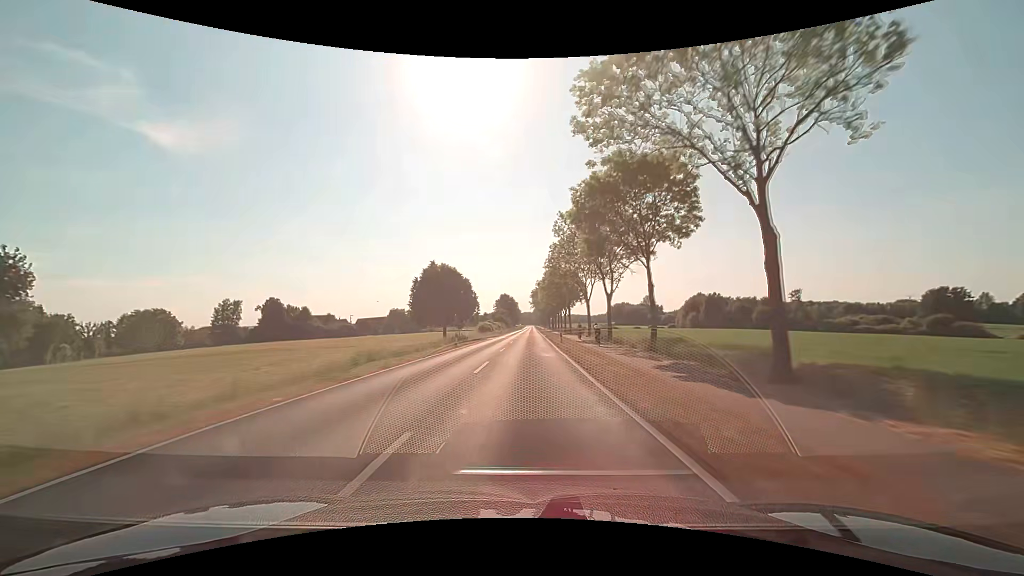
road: secondary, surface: asphalt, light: Day
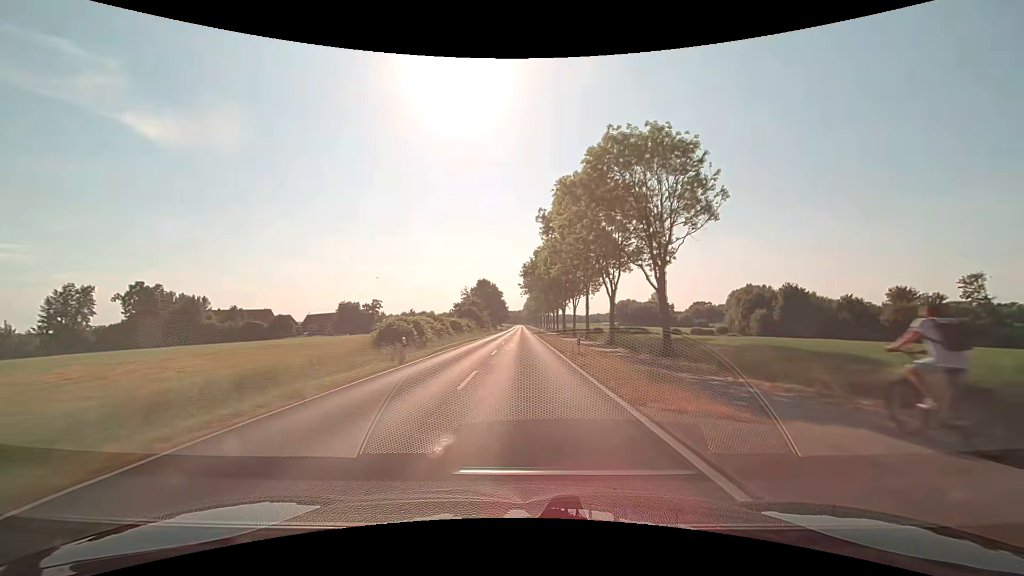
(+0.9, +63.5) m; +2°
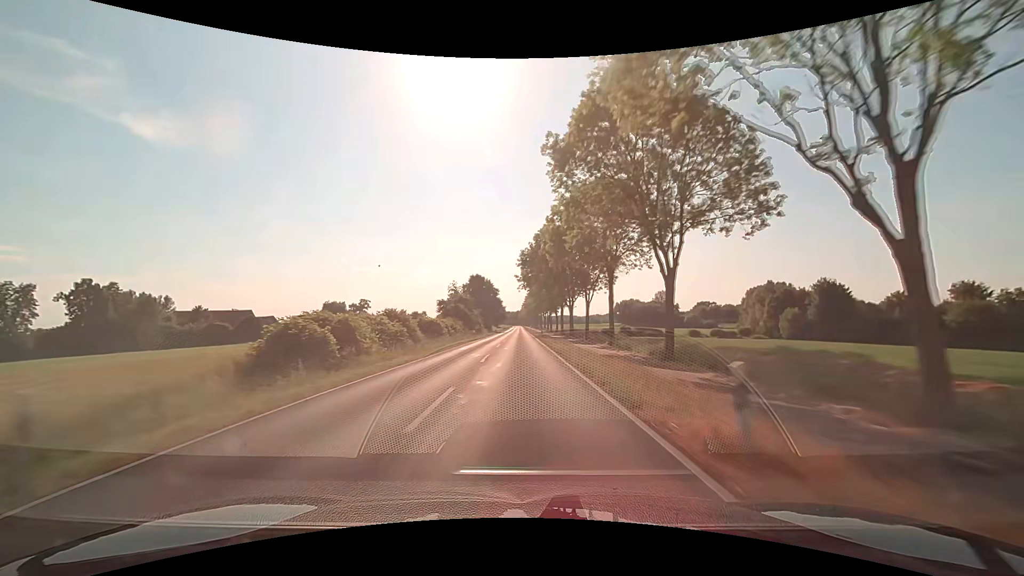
(0.0, +15.9) m; 0°
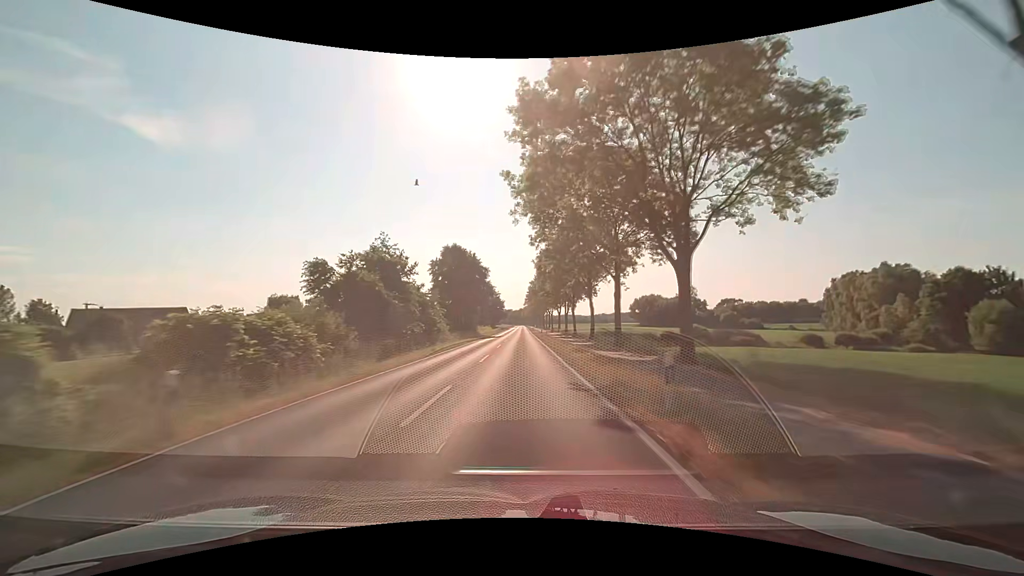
(-0.1, +47.5) m; 0°
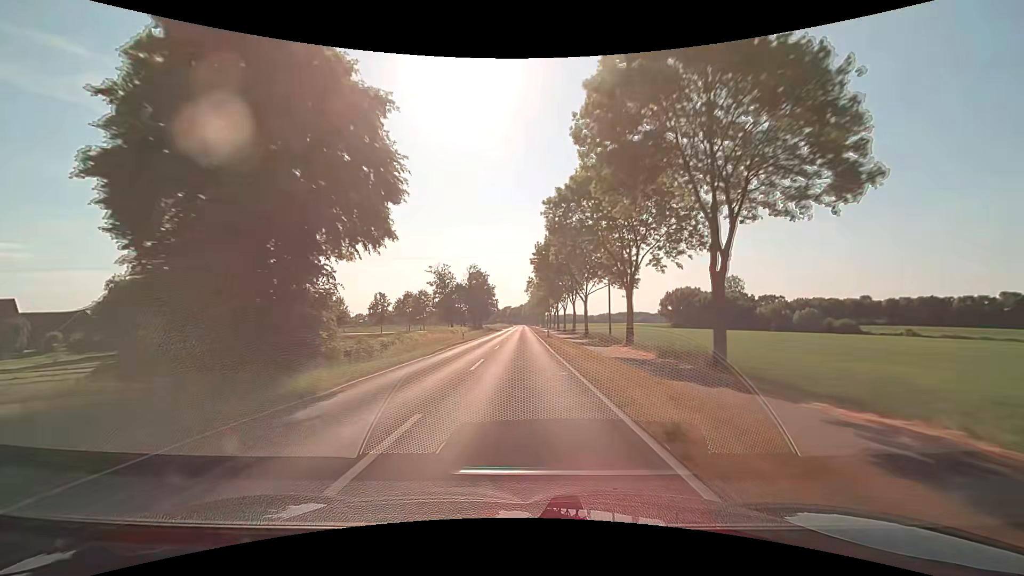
(-0.2, +63.4) m; 0°
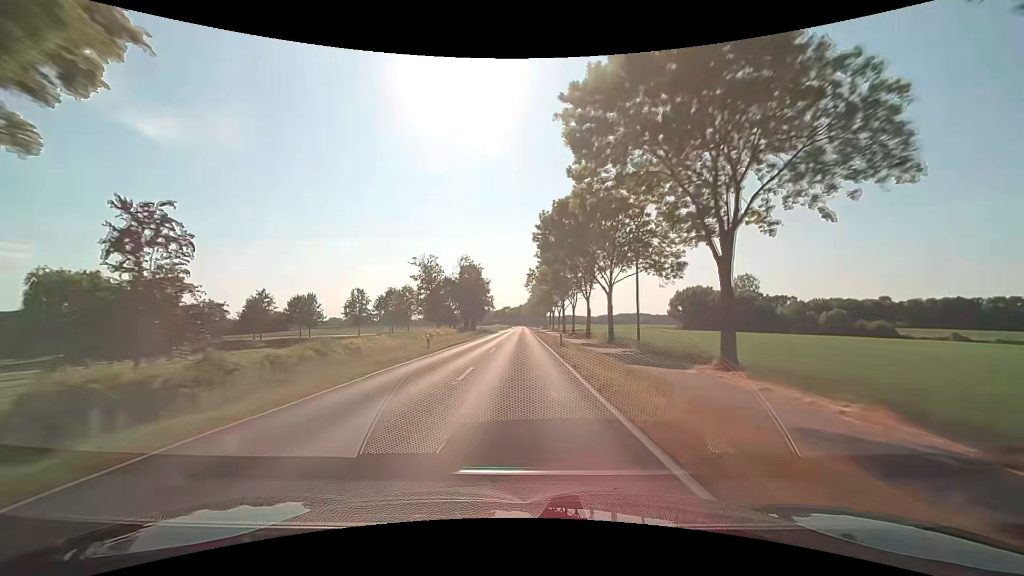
(0.0, +15.8) m; 0°
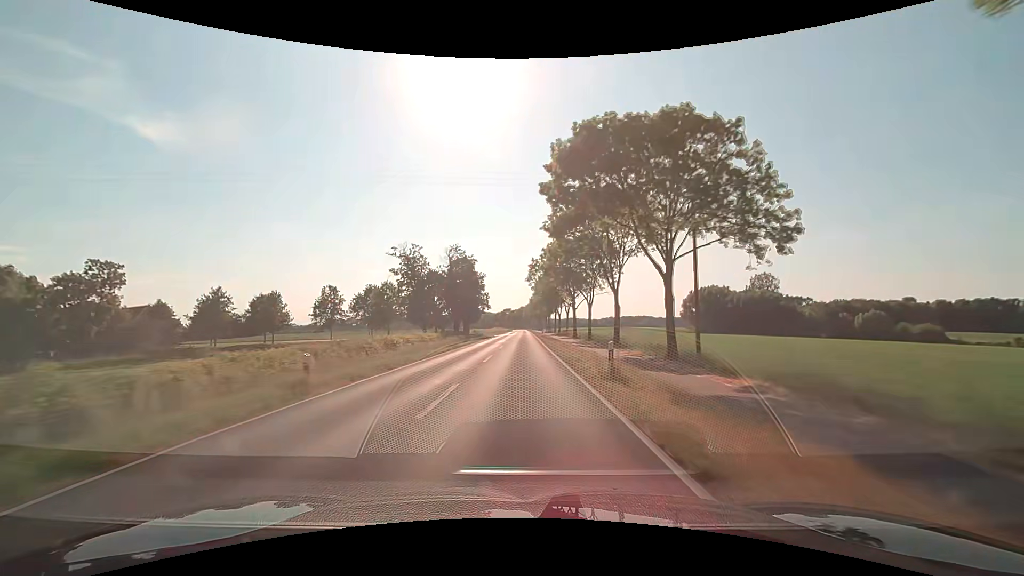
(-0.1, +15.8) m; 0°
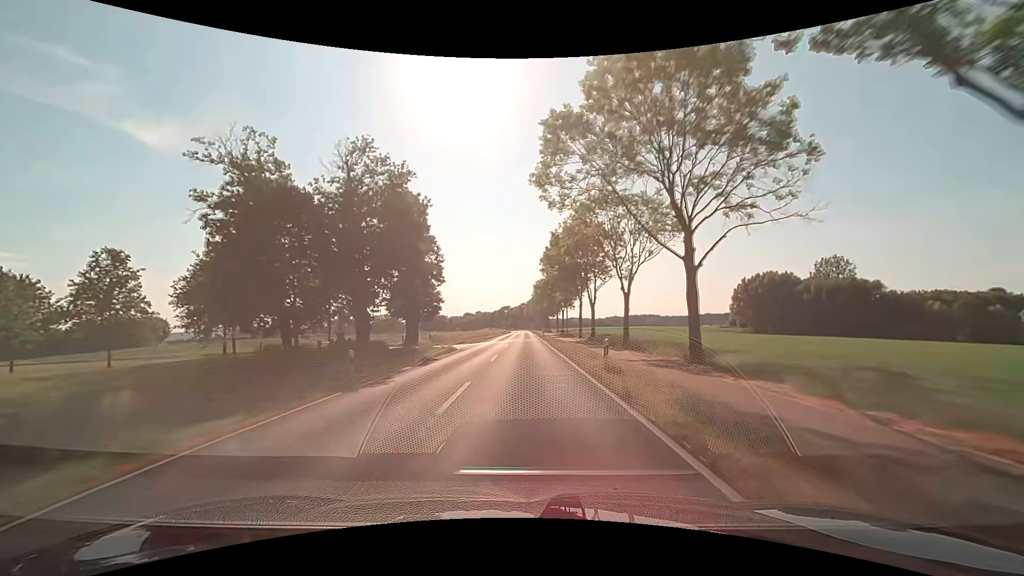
(0.0, +47.5) m; 0°
(0, +10) (0, +20) (0, +30) (0, +40) (0, +50) (0, +60) (0, +70) (0, +80) (0, +90) (0, +100) m
